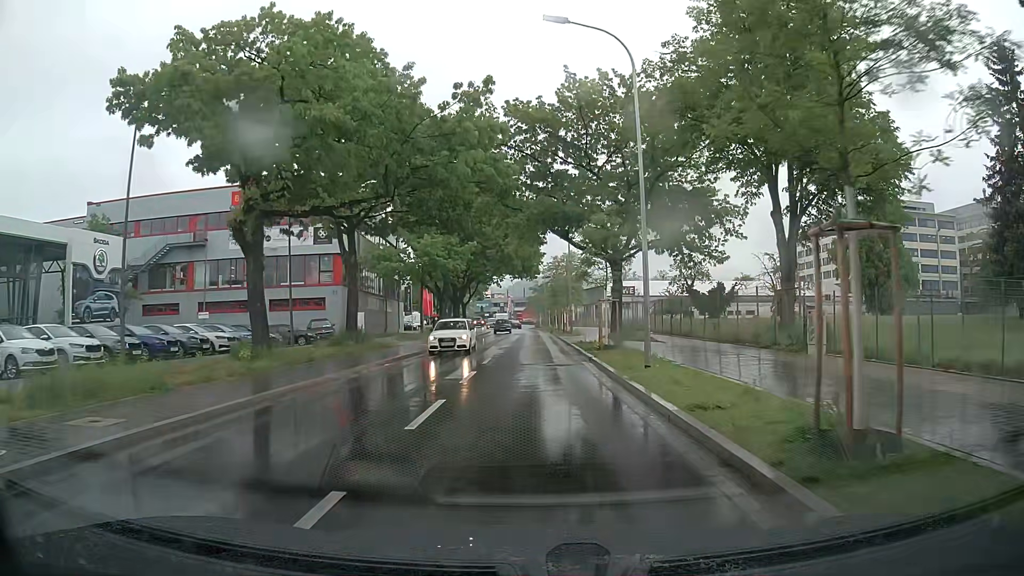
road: tertiary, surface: asphalt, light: Day
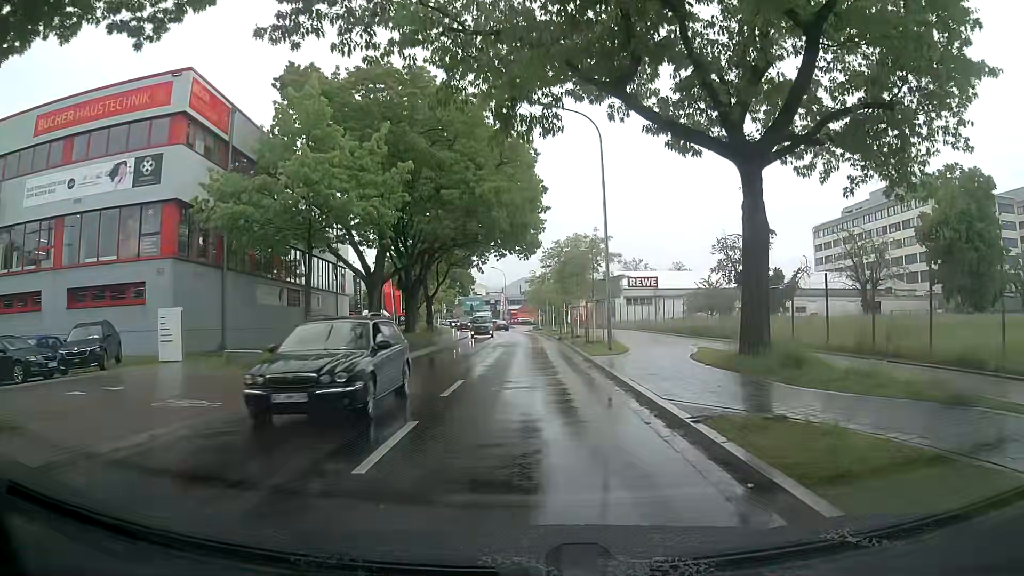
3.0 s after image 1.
(-0.1, +26.4) m; 0°
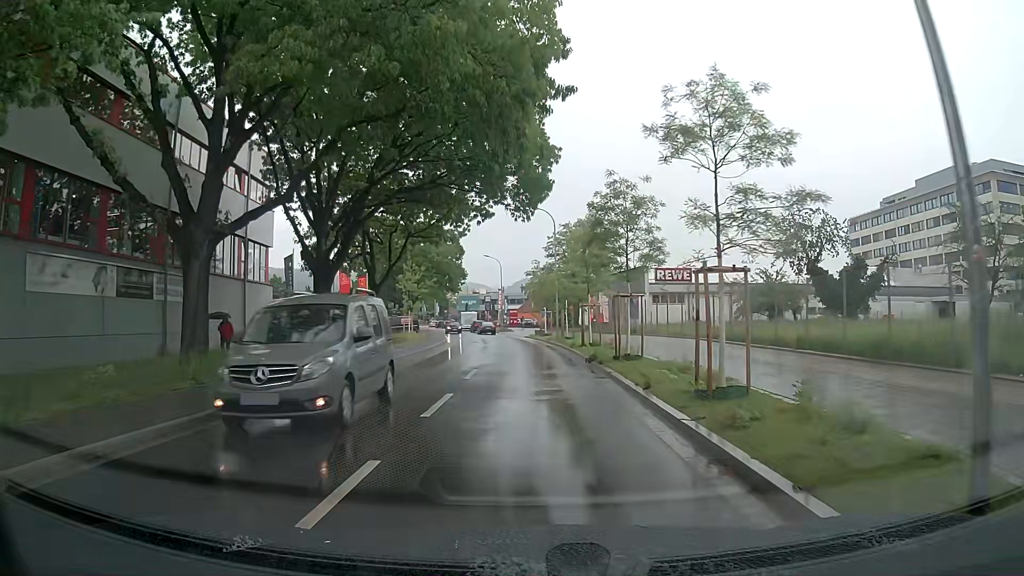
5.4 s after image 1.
(+0.1, +20.5) m; 0°
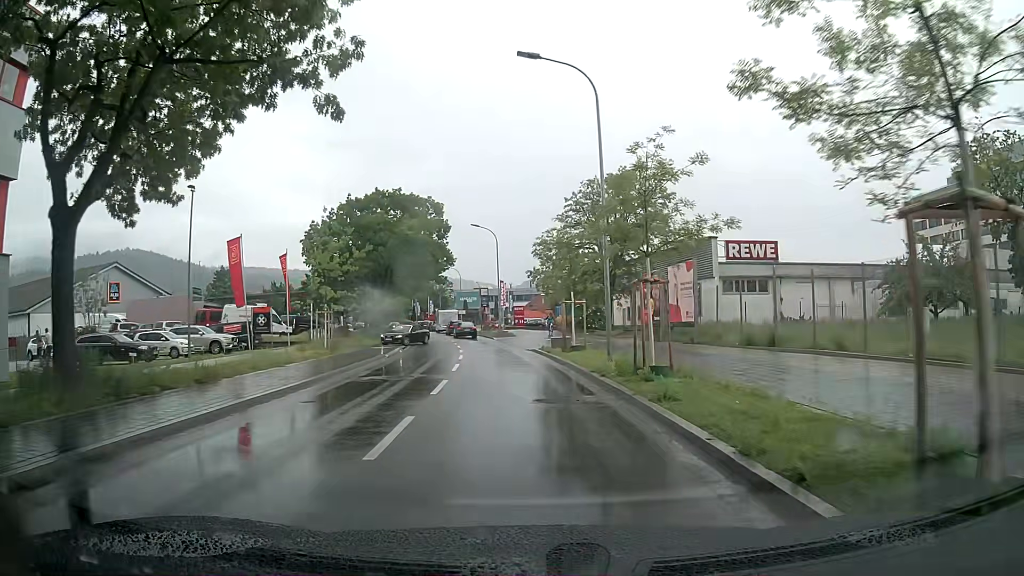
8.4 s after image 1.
(-0.2, +27.1) m; -1°
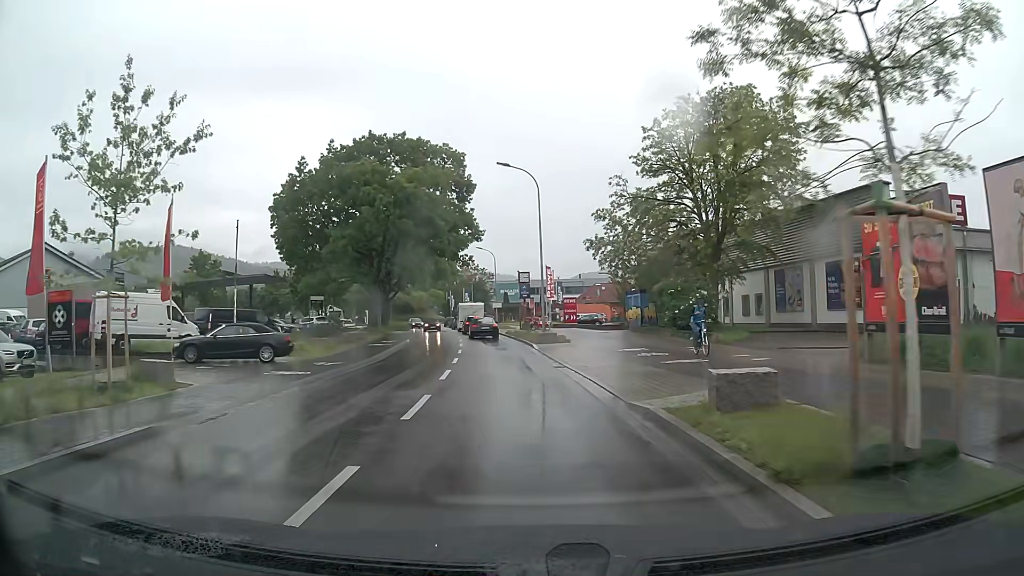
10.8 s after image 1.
(-0.9, +21.4) m; -5°
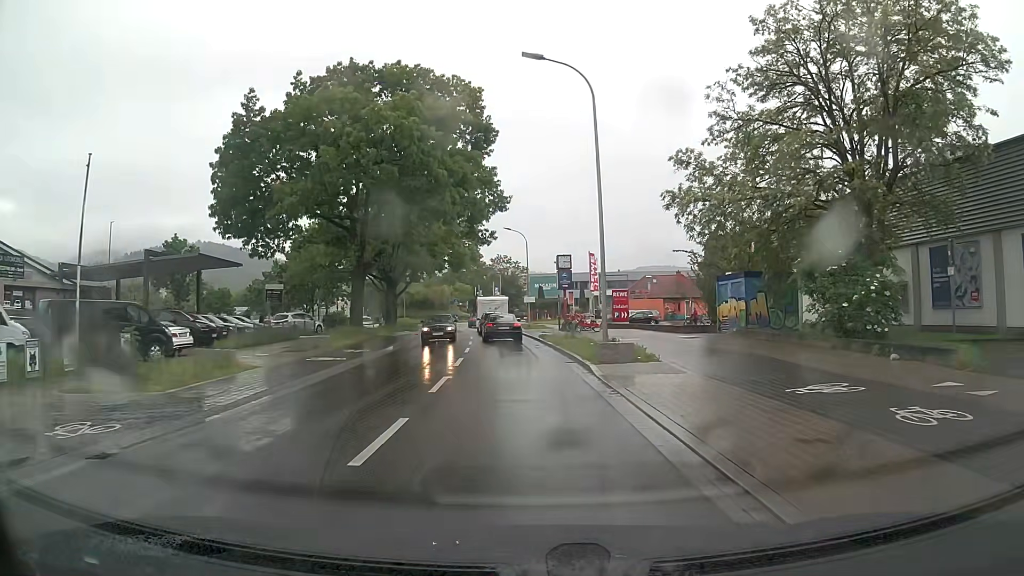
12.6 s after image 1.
(-0.4, +15.0) m; -3°
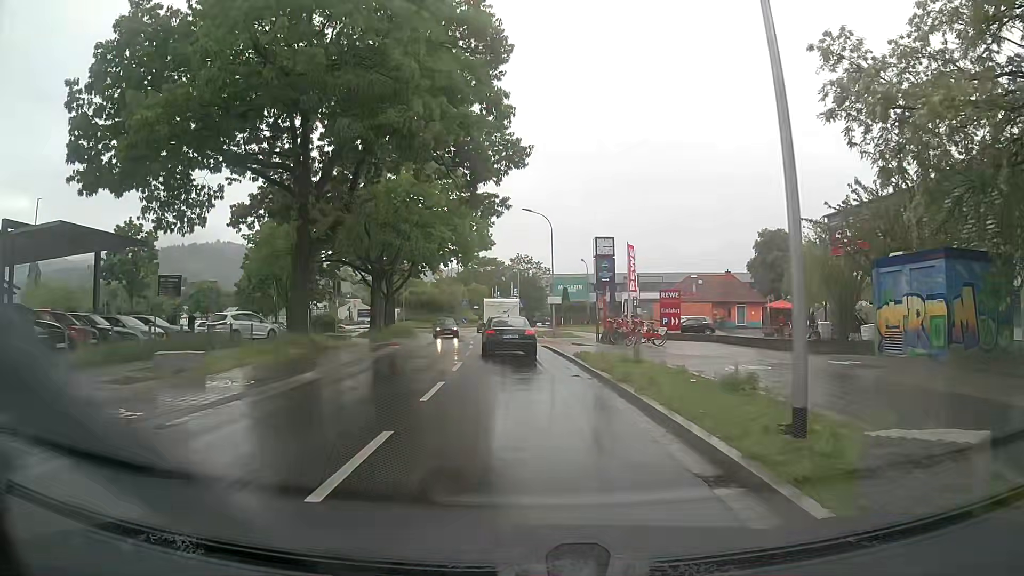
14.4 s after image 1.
(-0.3, +13.2) m; -2°
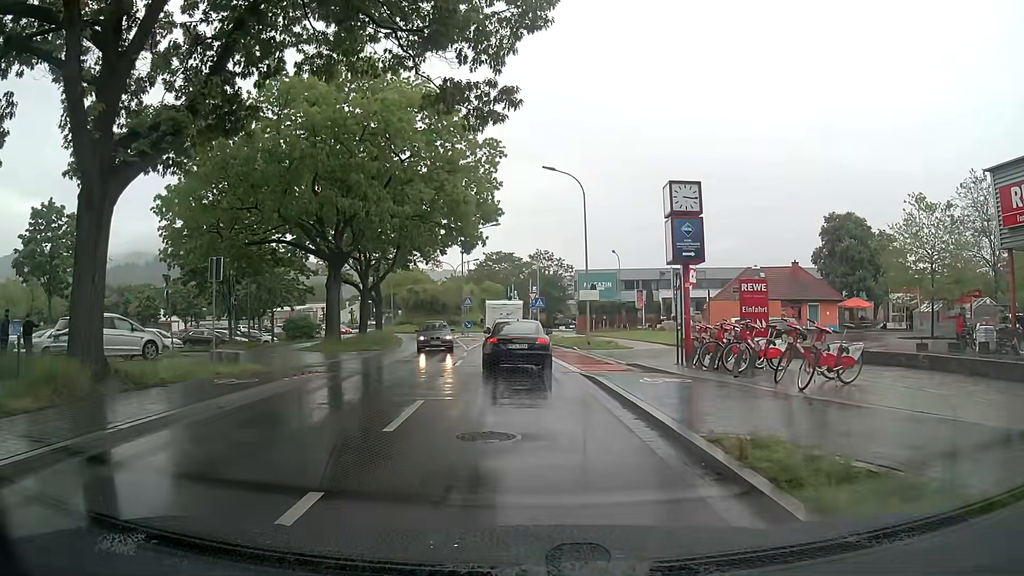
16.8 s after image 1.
(-0.2, +14.6) m; -1°
(0, +10) (-1, +20) (-1, +30) (-2, +40) (-3, +50) (-3, +60) (0, +69) (+1, +79) (-3, +88) (-8, +97) m
